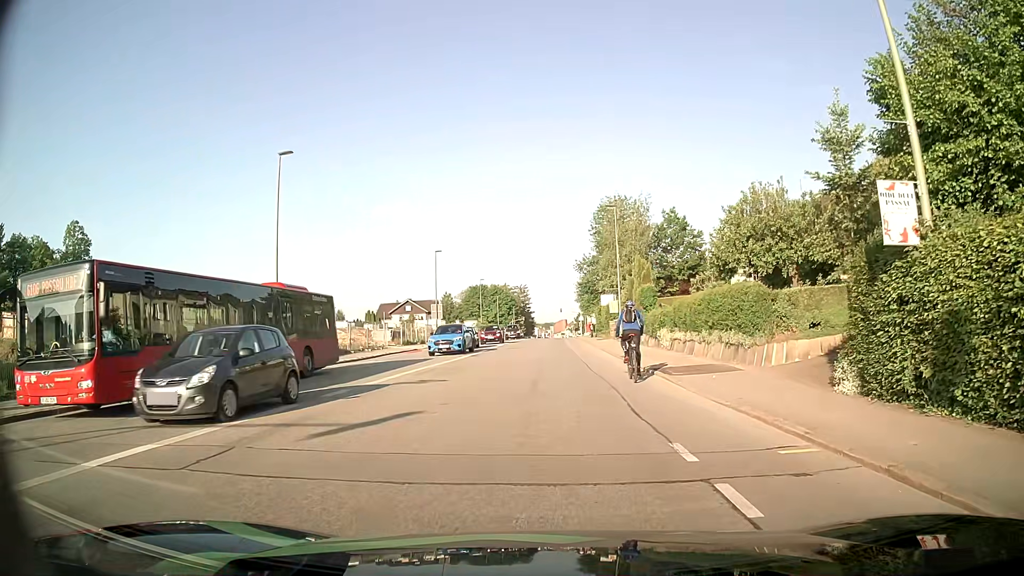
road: tertiary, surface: asphalt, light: Day
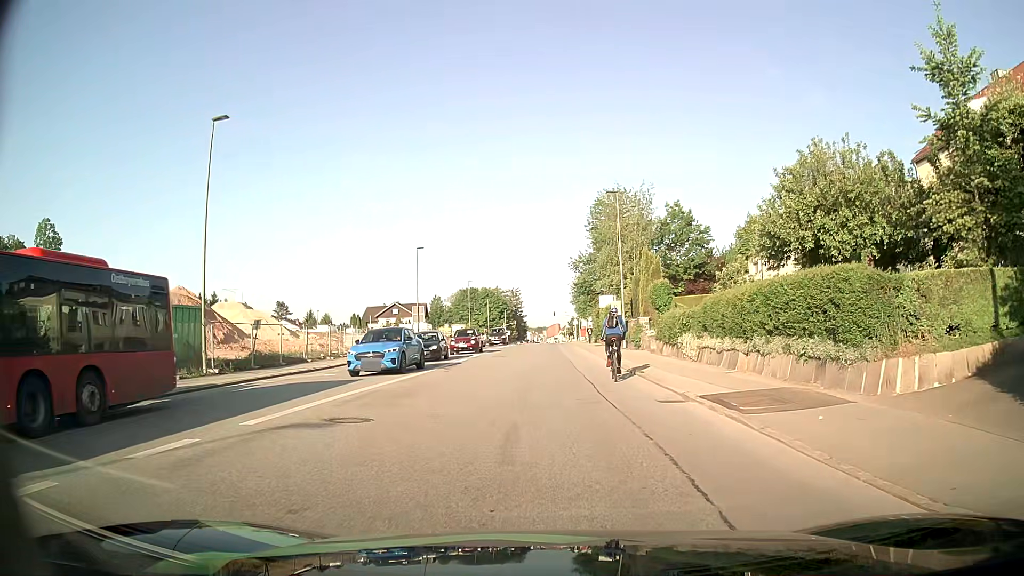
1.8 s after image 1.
(0.0, +6.9) m; 0°
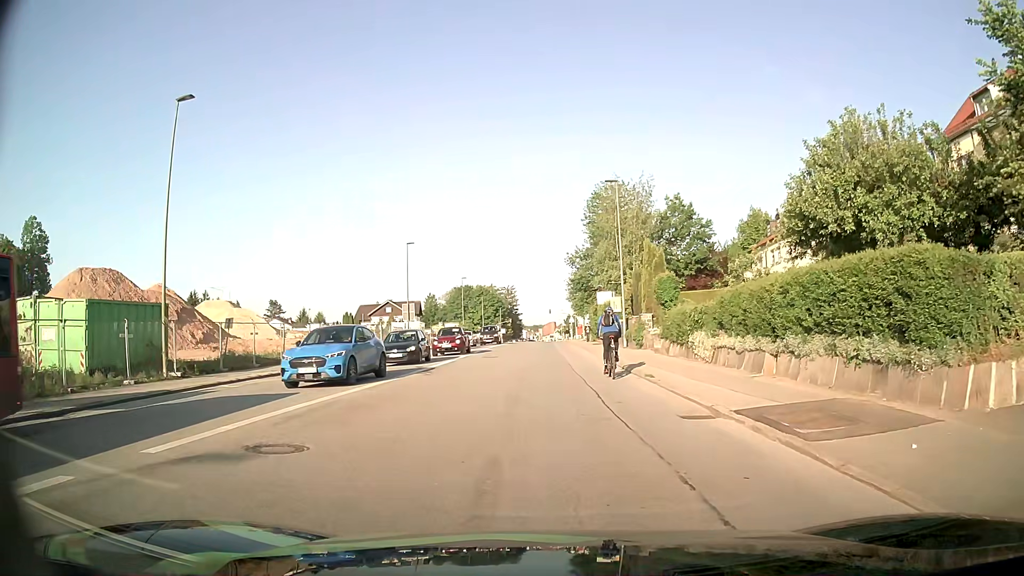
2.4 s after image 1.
(0.0, +2.8) m; 0°
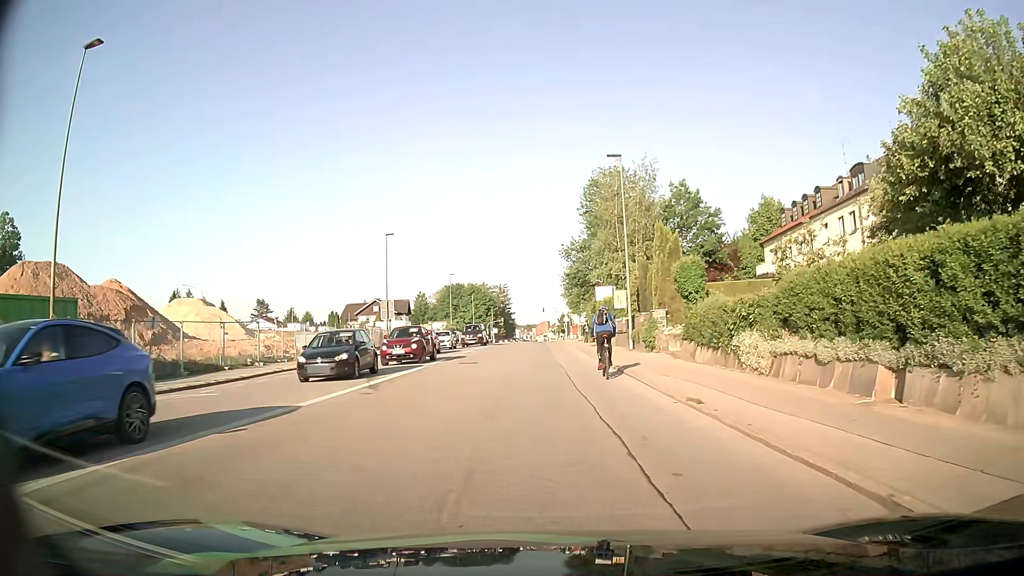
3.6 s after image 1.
(+0.1, +6.2) m; +1°
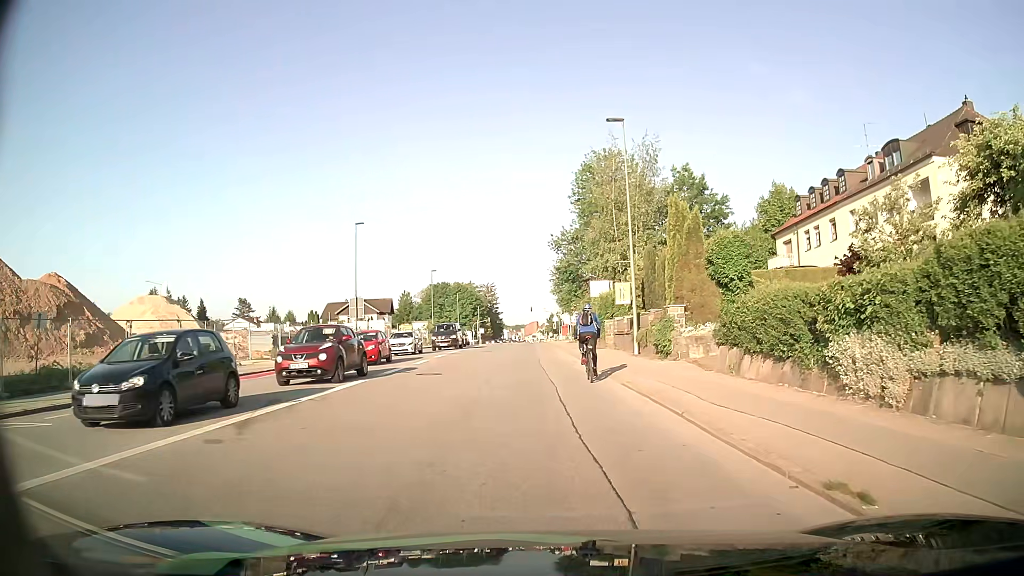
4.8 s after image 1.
(+0.1, +6.5) m; +1°
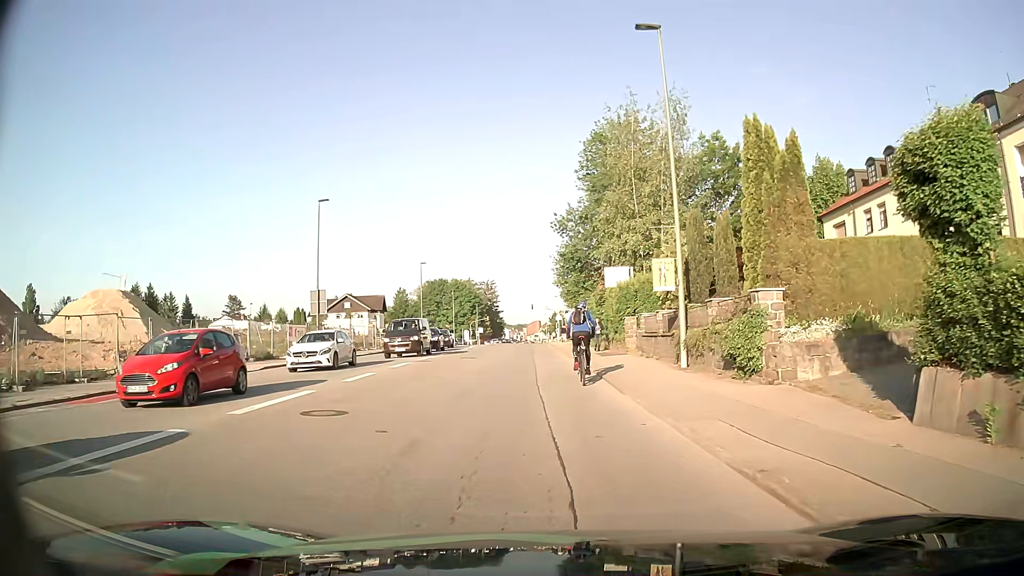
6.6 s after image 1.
(0.0, +9.7) m; 0°
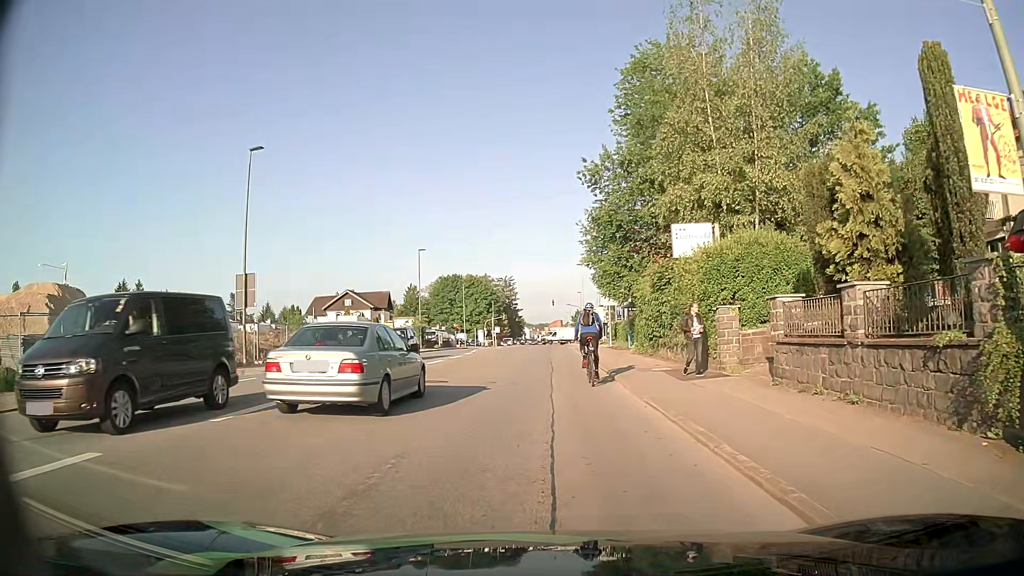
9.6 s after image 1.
(-0.3, +14.0) m; -3°
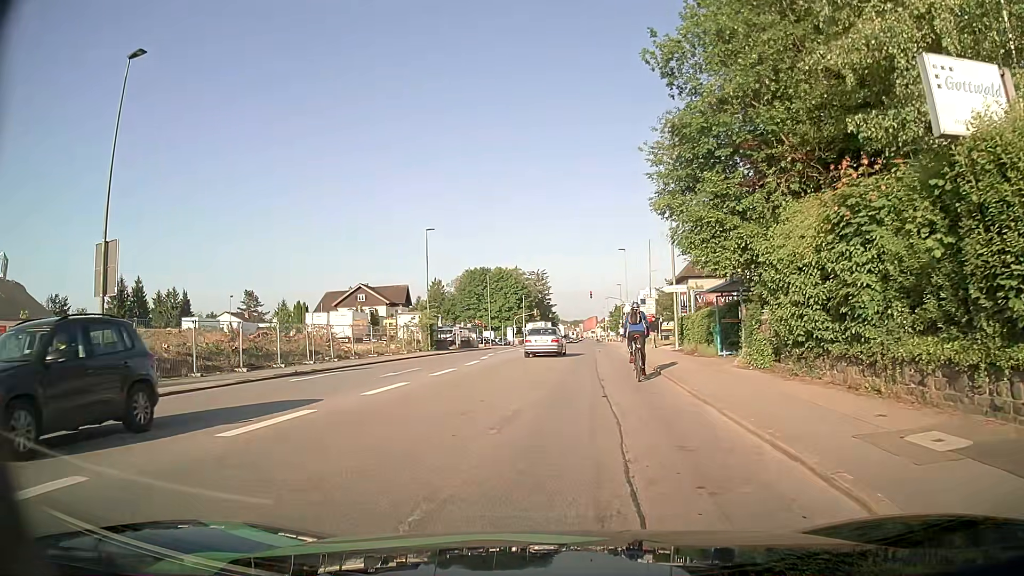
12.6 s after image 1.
(+0.1, +13.5) m; -1°
